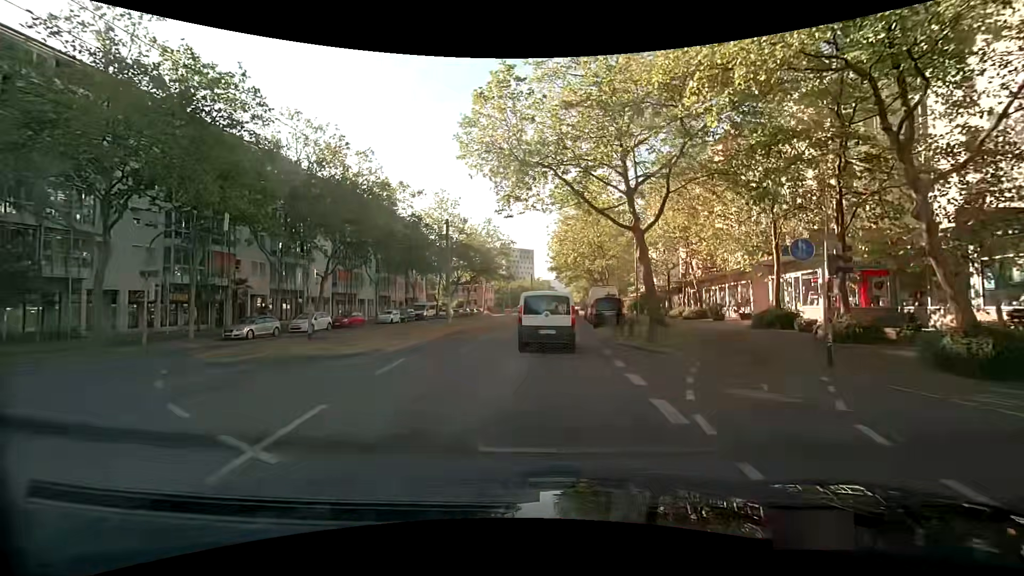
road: tertiary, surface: asphalt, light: Day
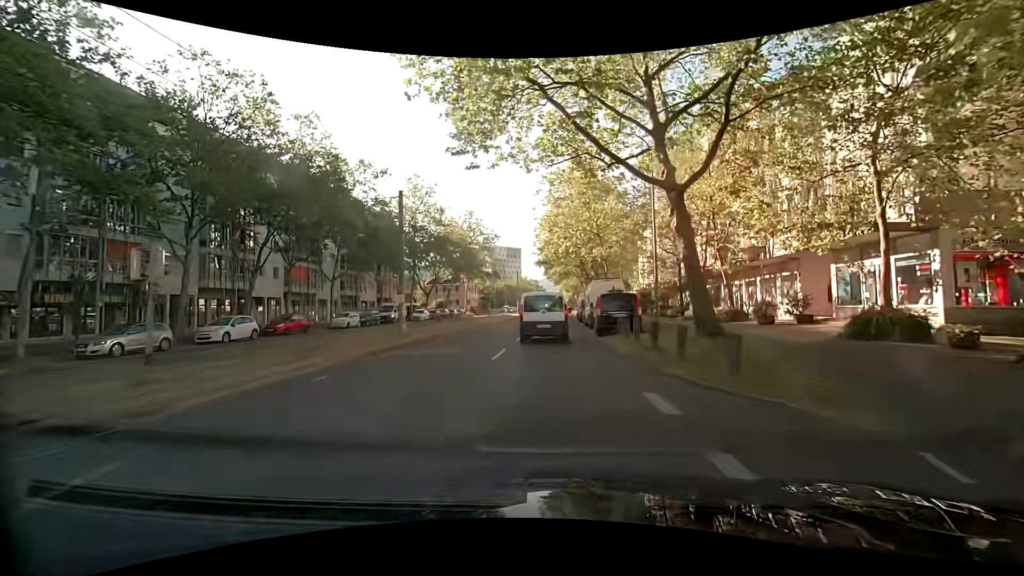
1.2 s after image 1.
(0.0, +8.4) m; 0°
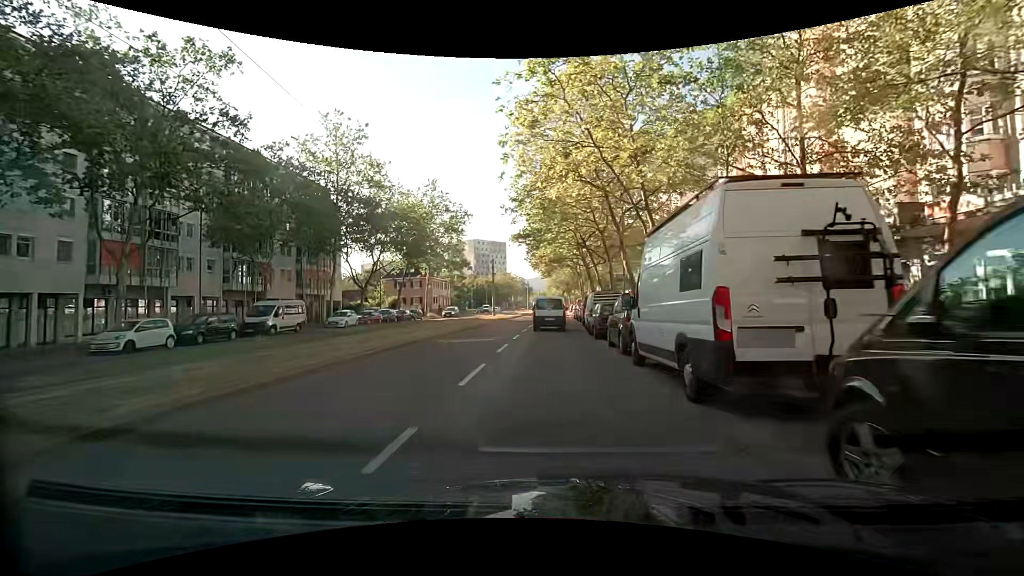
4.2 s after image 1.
(+0.7, +21.7) m; +2°
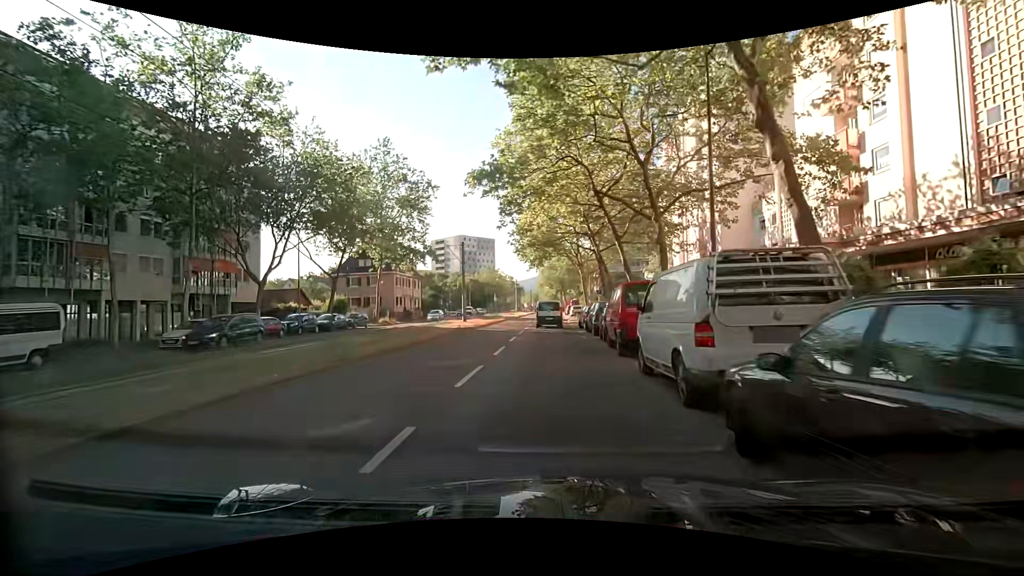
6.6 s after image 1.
(+0.3, +17.7) m; +1°
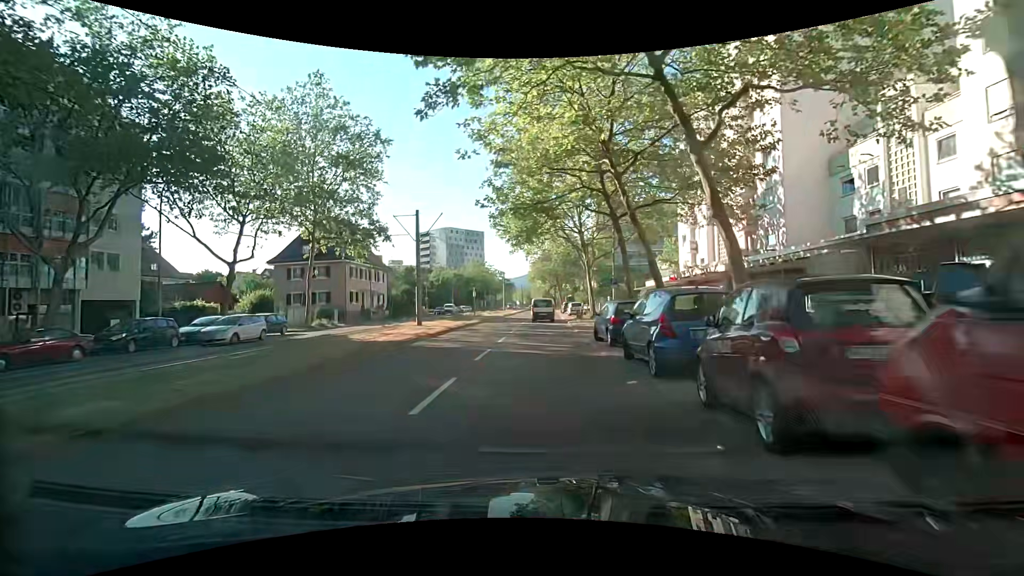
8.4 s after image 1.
(+0.2, +14.1) m; 0°
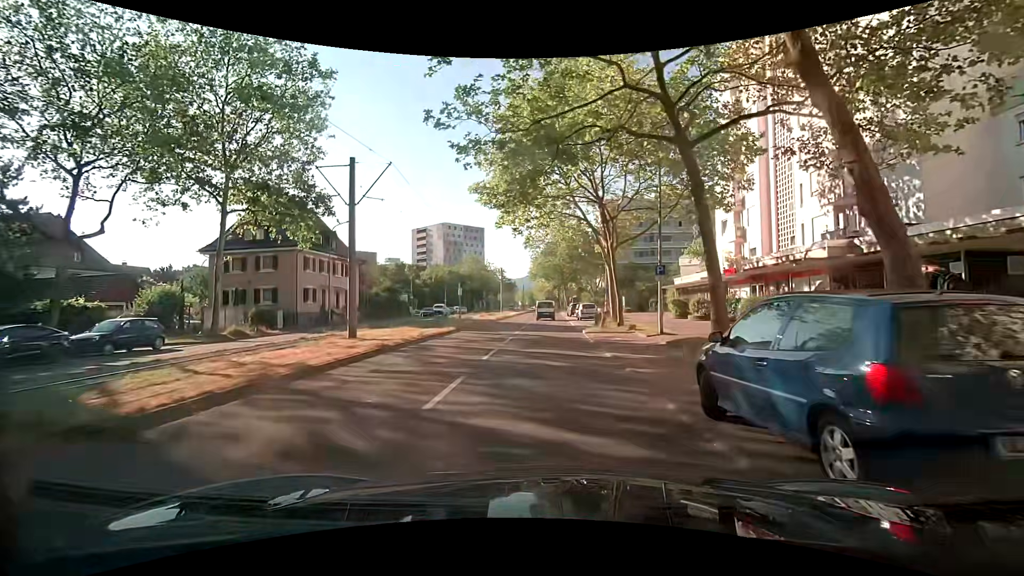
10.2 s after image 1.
(+0.1, +11.3) m; 0°
